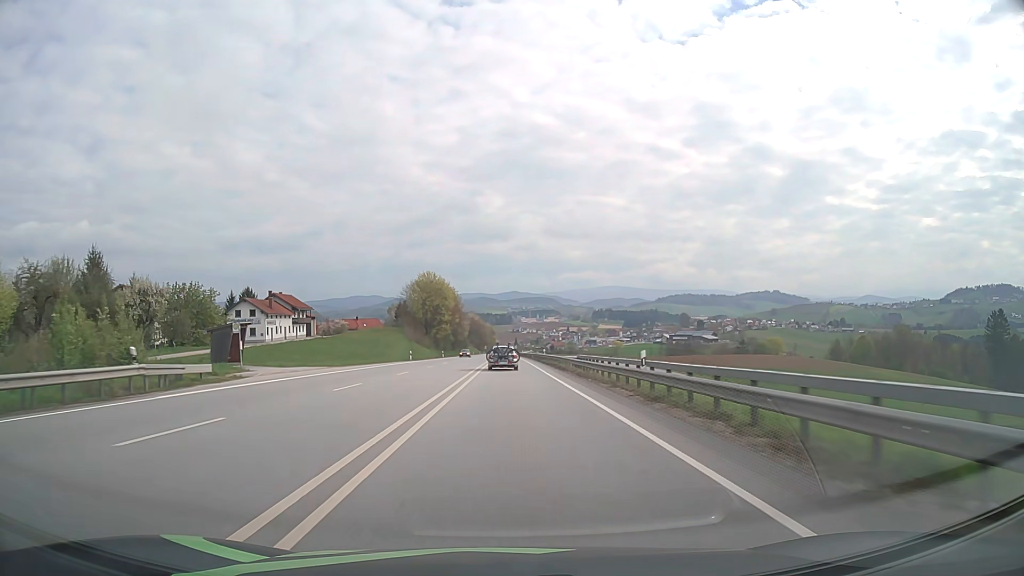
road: primary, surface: asphalt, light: Day
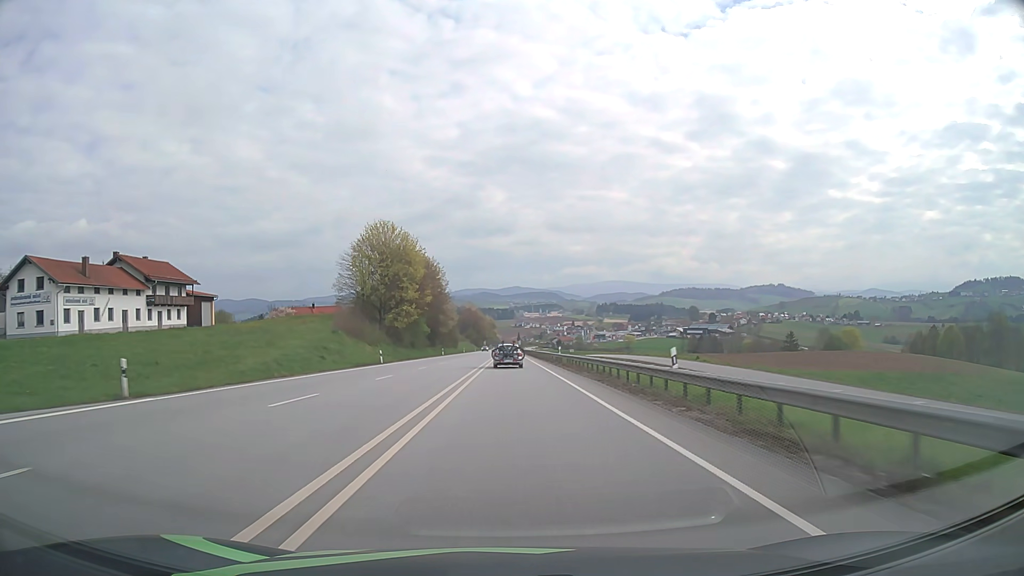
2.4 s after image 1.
(0.0, +54.2) m; 0°
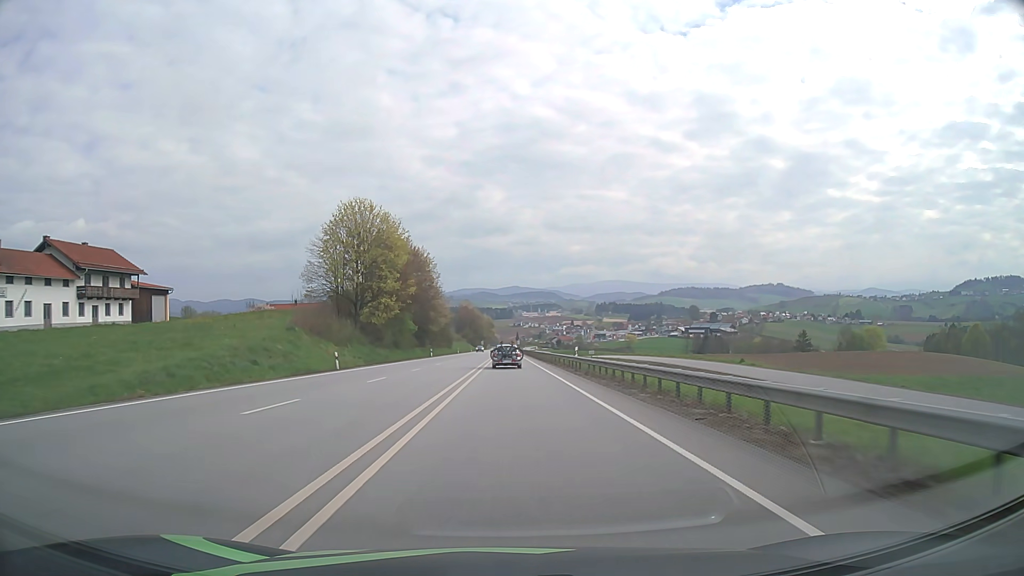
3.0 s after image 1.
(0.0, +13.6) m; 0°
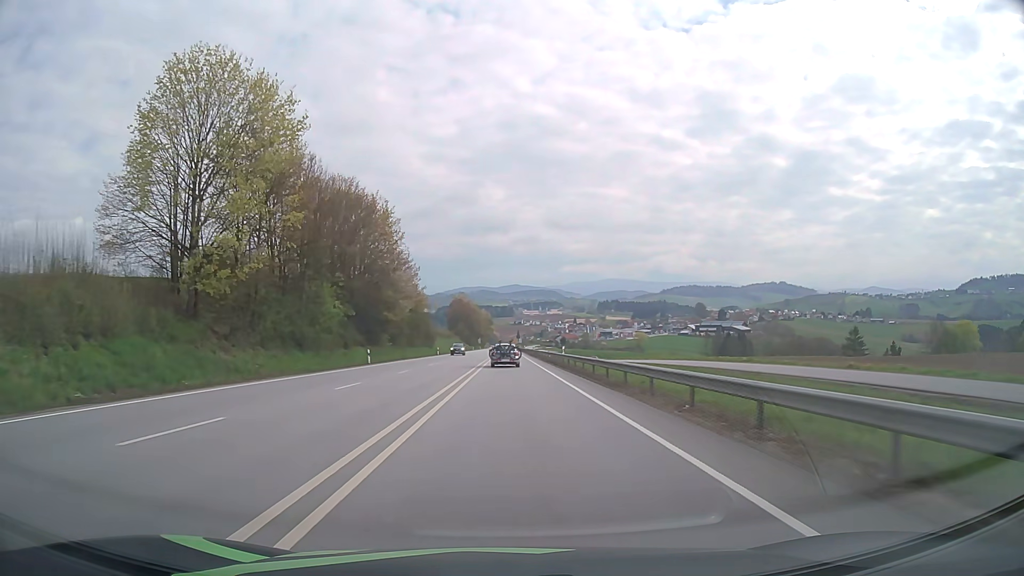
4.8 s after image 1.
(0.0, +40.8) m; 0°
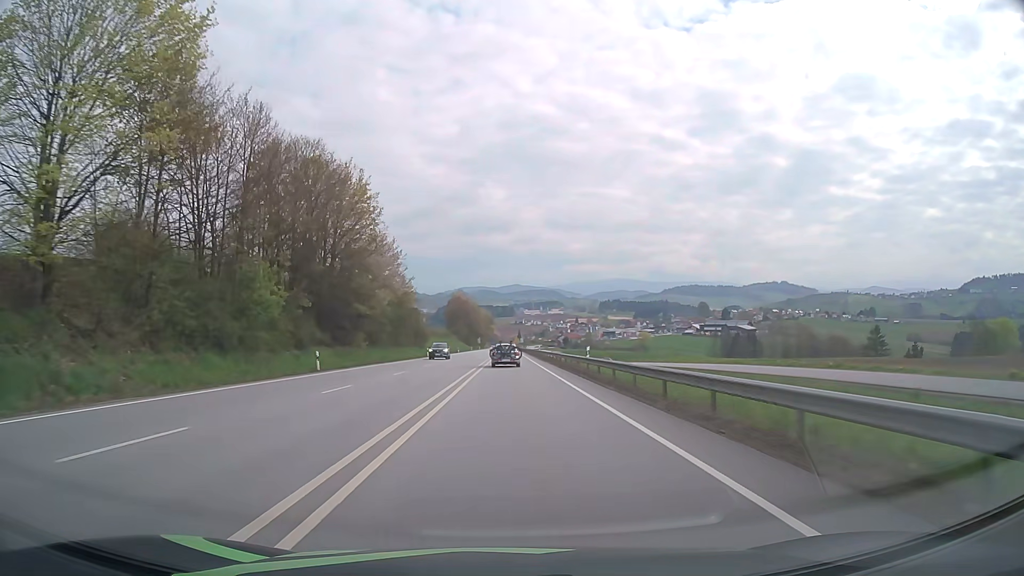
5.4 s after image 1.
(0.0, +13.6) m; 0°
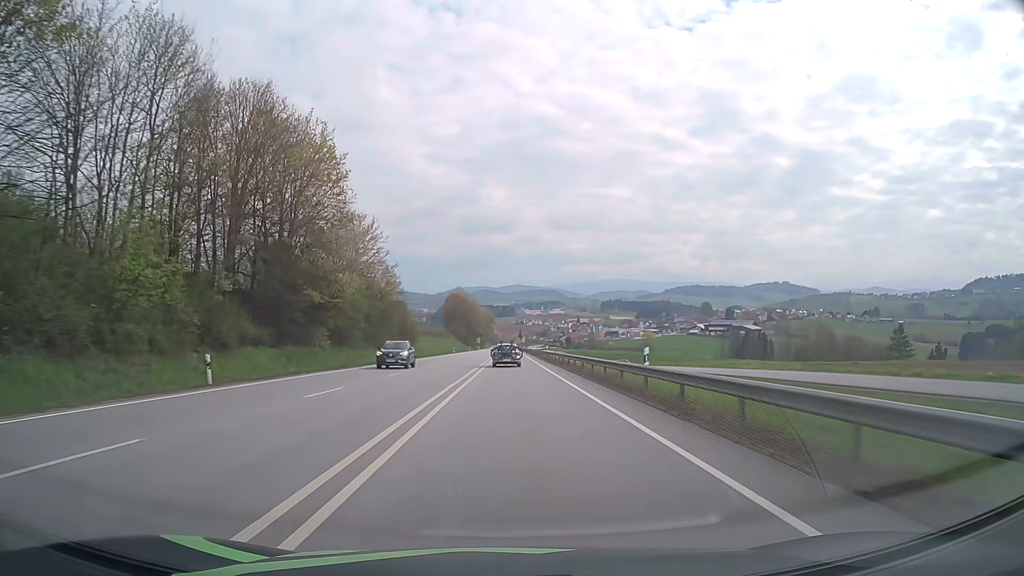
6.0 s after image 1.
(0.0, +13.6) m; 0°
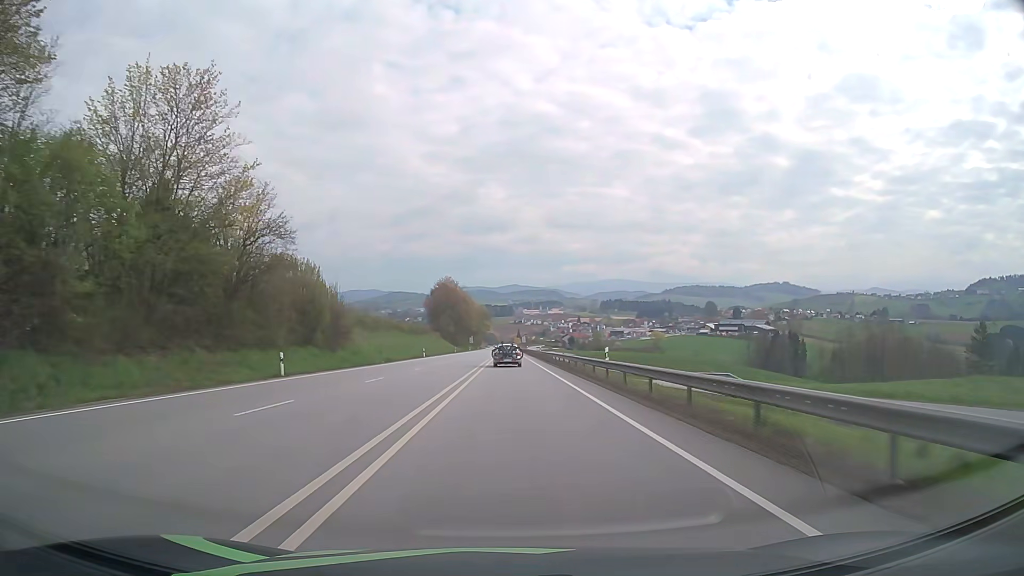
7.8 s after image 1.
(-0.1, +41.1) m; 0°
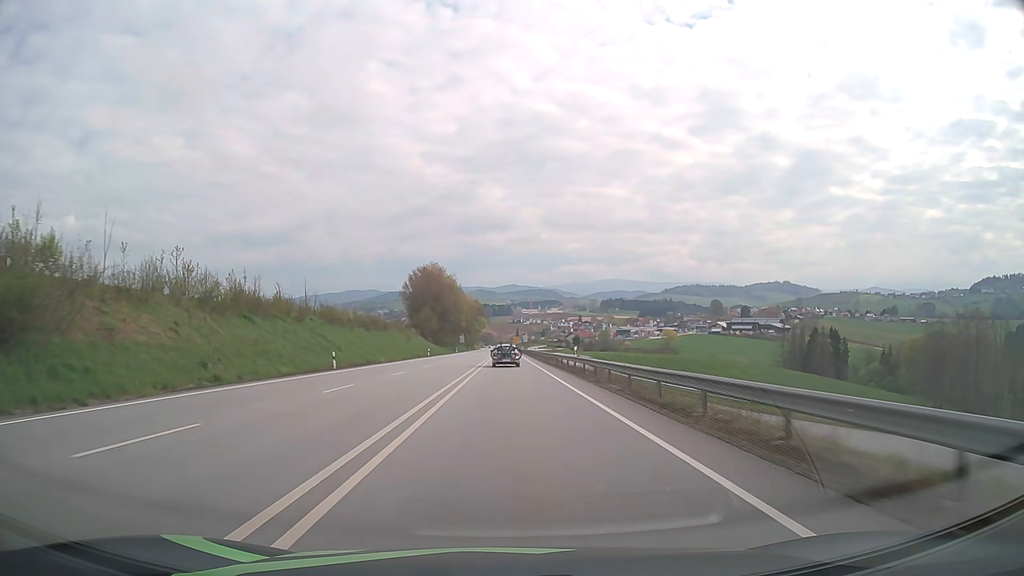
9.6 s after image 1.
(0.0, +41.5) m; 0°
(0, +10) (0, +20) (0, +30) (0, +40) (0, +50) (0, +60) (0, +70) (0, +80) (0, +90) (0, +100) m
